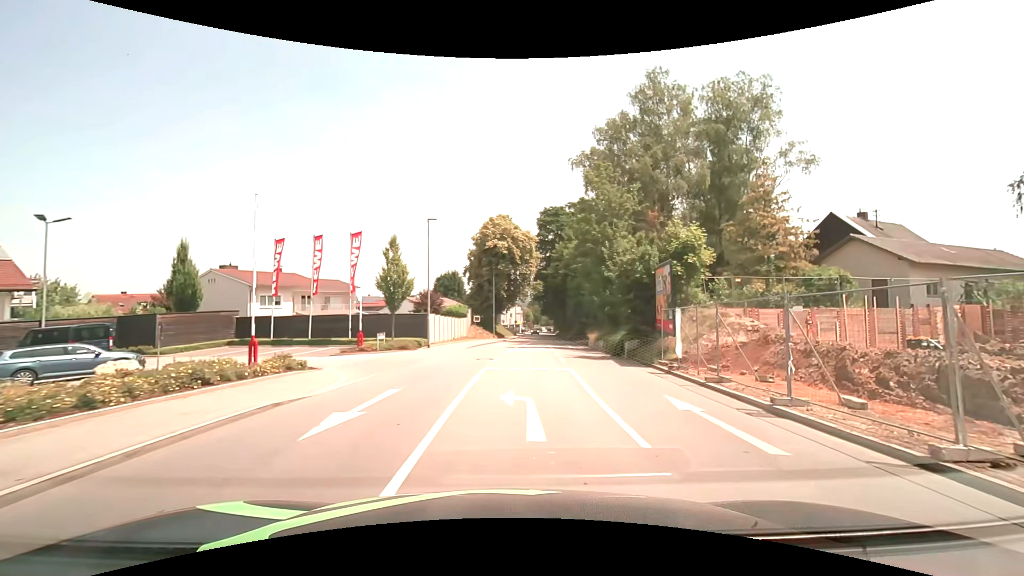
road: tertiary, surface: asphalt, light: Day
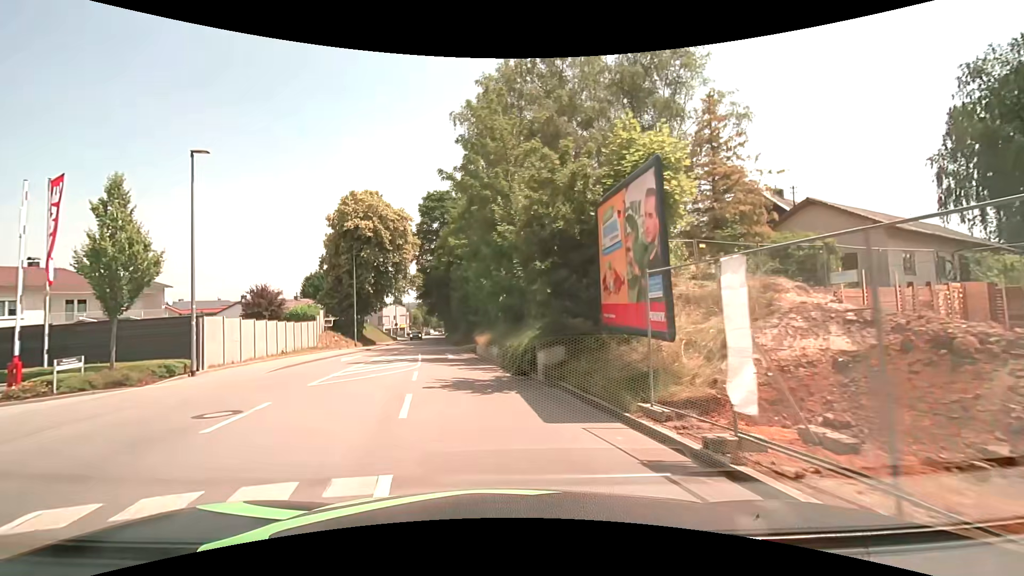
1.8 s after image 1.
(+2.1, +11.7) m; +14°
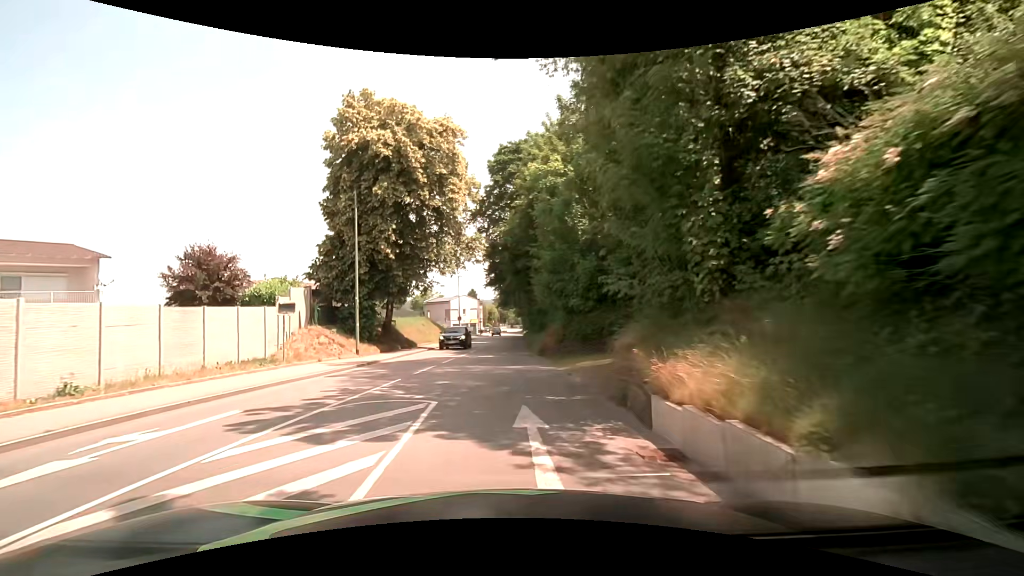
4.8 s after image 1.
(-2.3, +21.3) m; -9°
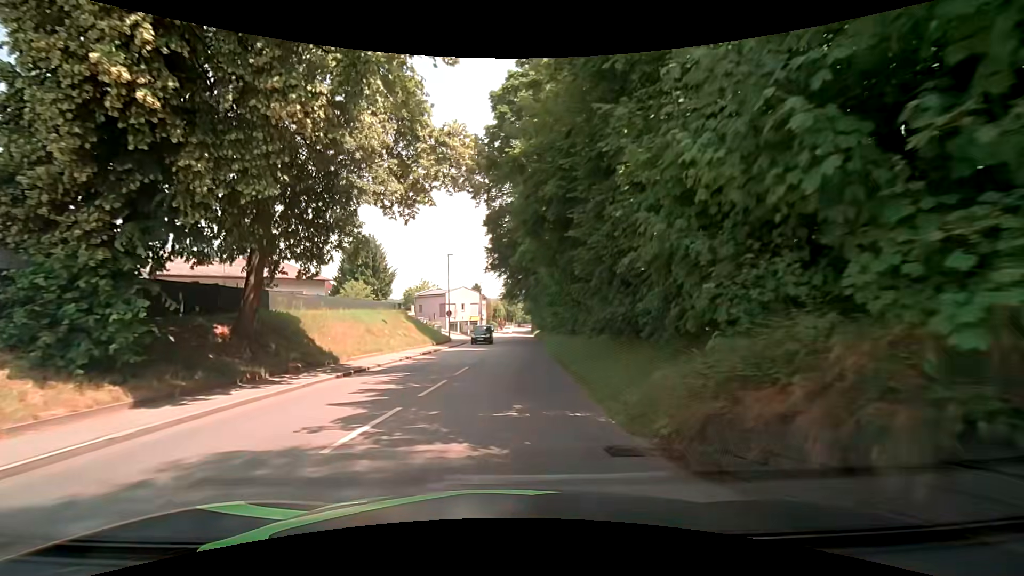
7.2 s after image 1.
(-0.2, +18.2) m; 0°
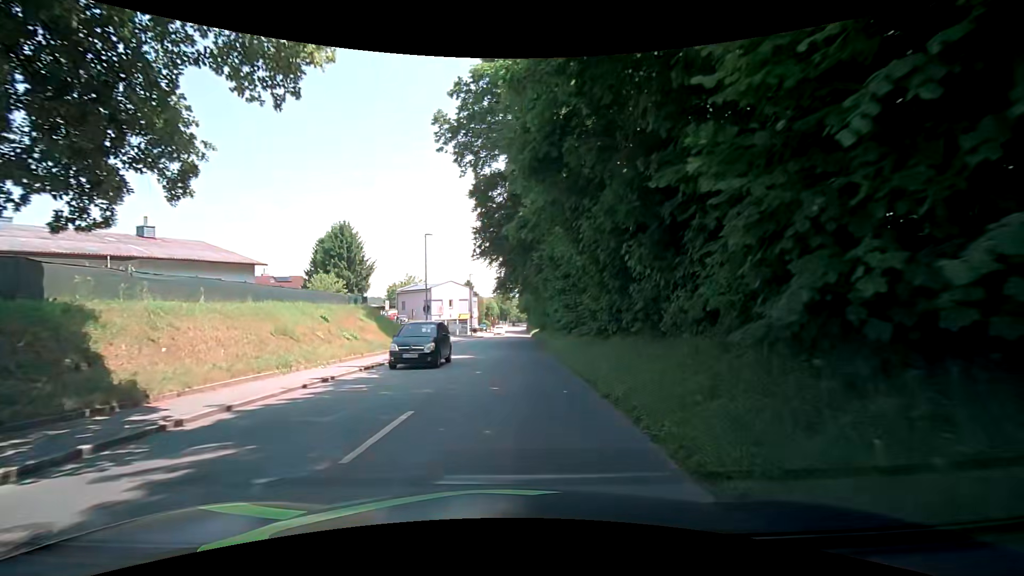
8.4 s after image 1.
(-0.2, +9.5) m; -1°
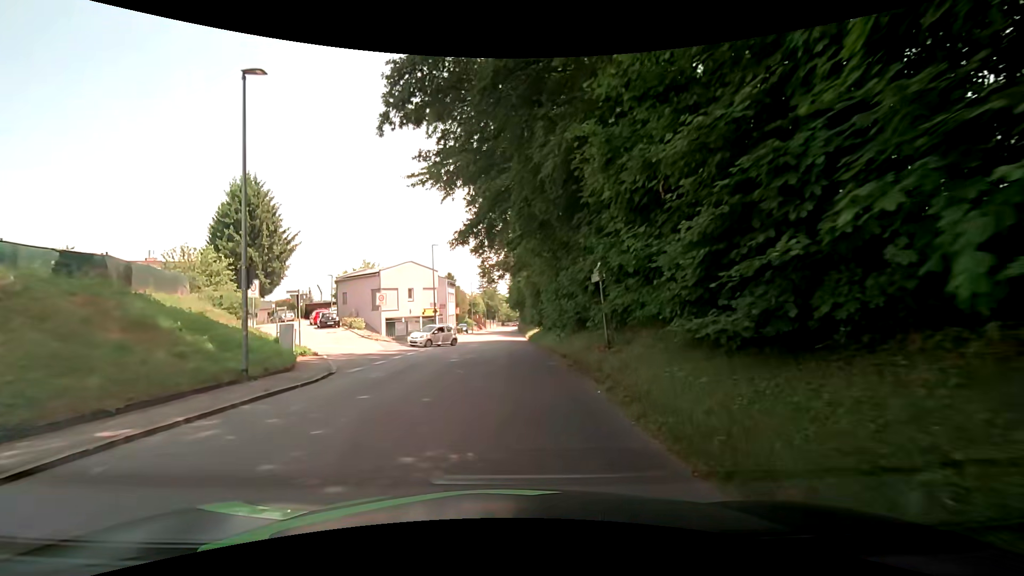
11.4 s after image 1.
(+0.6, +23.3) m; 0°
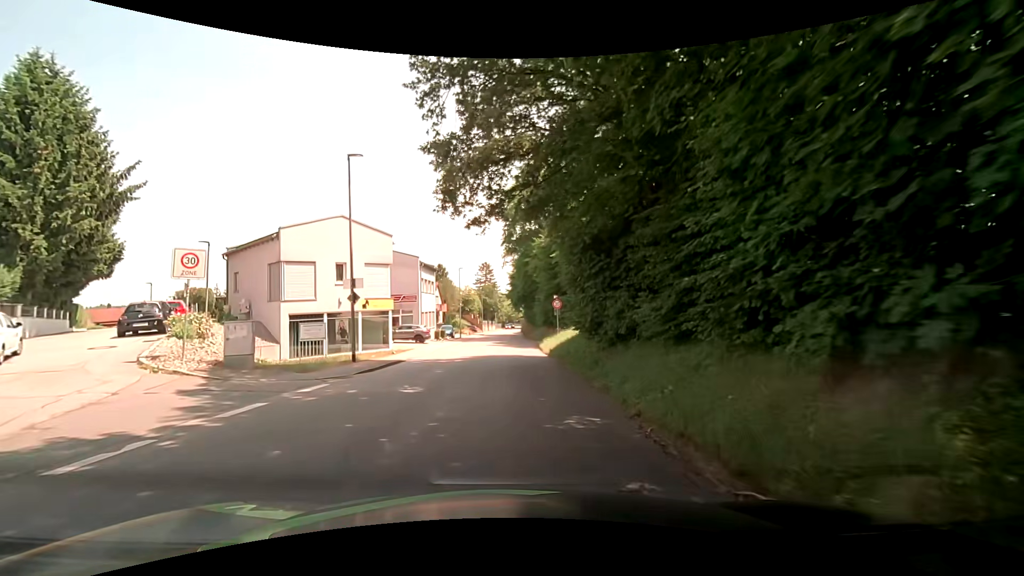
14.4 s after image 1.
(+0.4, +22.5) m; +1°
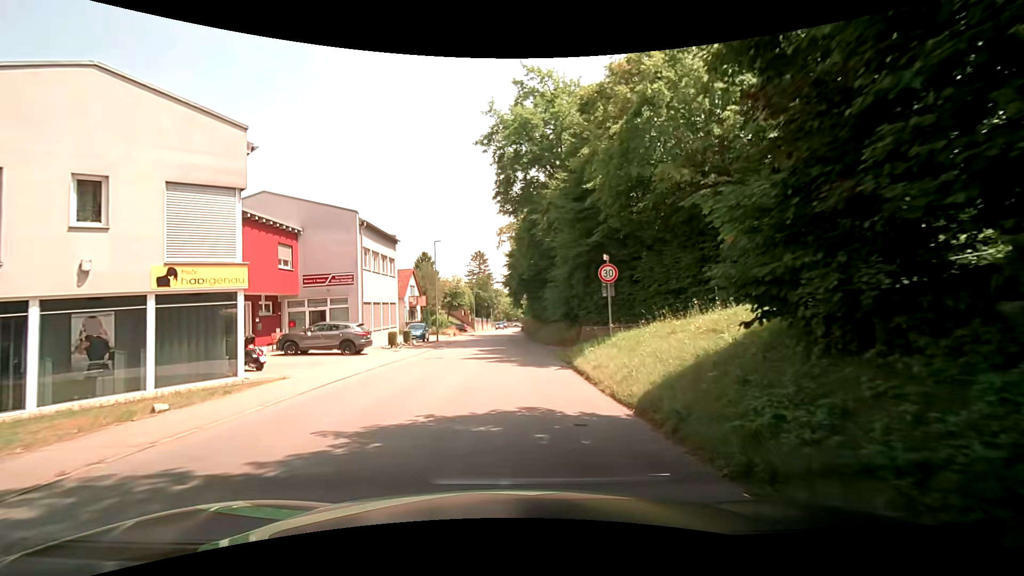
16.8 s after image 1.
(+0.3, +18.0) m; +1°
(0, +10) (0, +20) (0, +30) (0, +40) (0, +50) (0, +60) (0, +70) (0, +80) (+1, +90) (+1, +100) m
